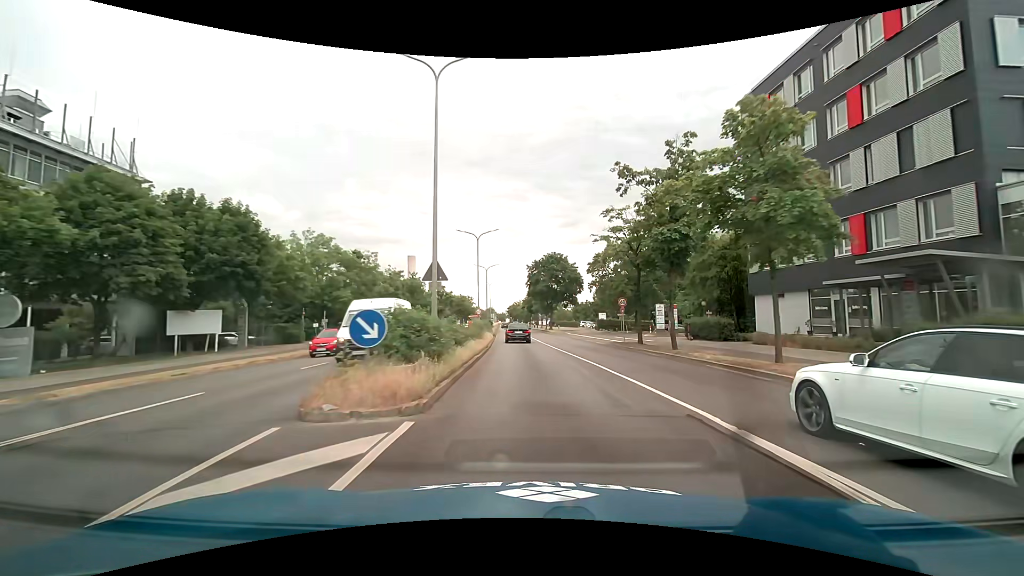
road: primary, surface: asphalt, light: Day
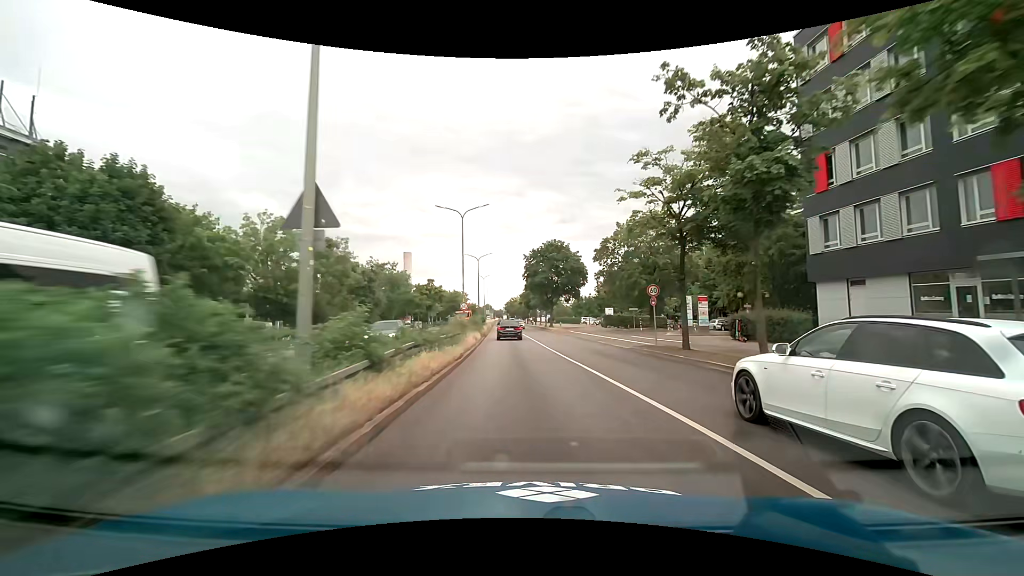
(-0.1, +9.0) m; -1°
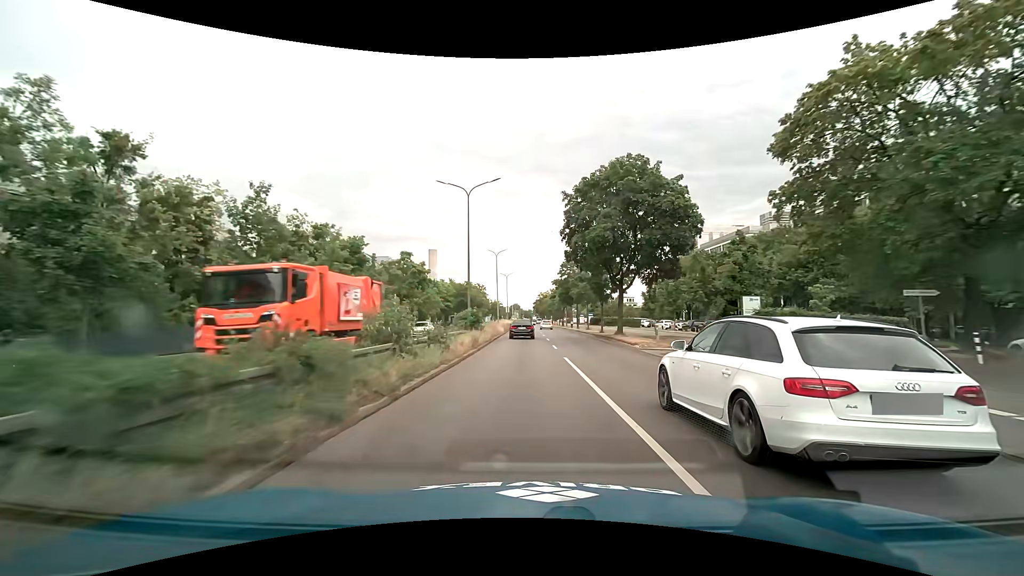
(-0.9, +36.2) m; -3°
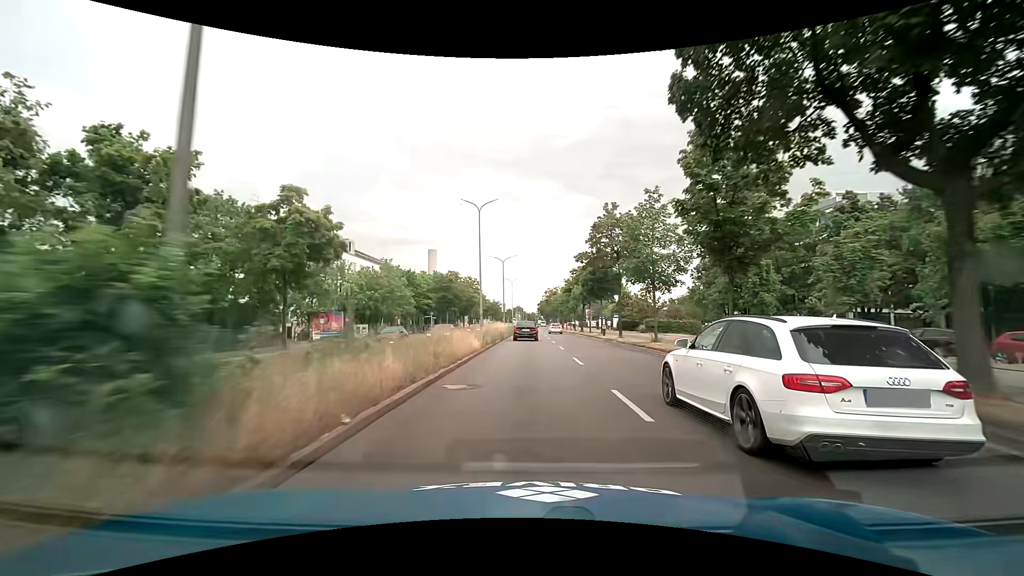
(-0.3, +27.3) m; 0°
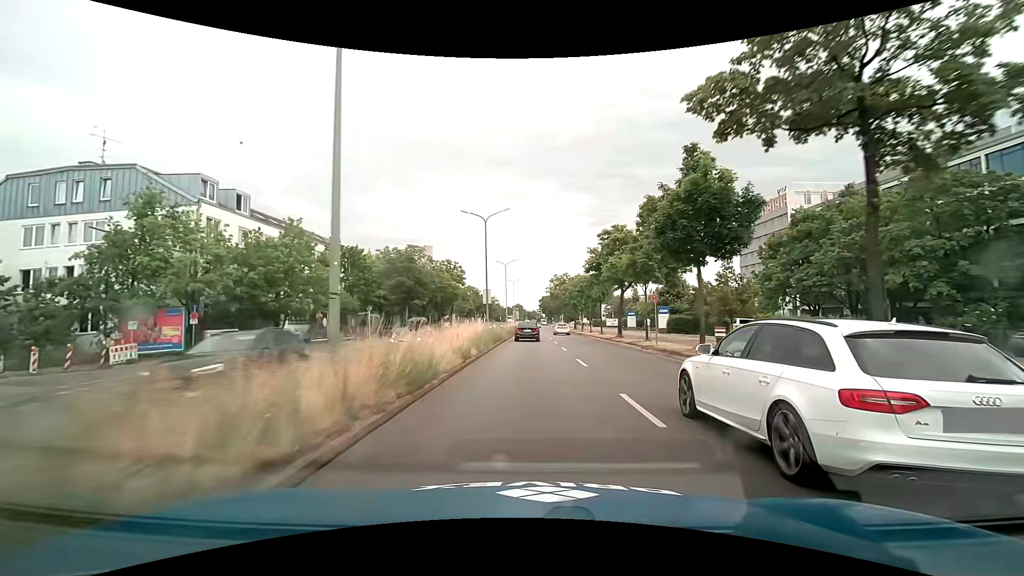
(+0.1, +27.3) m; 0°
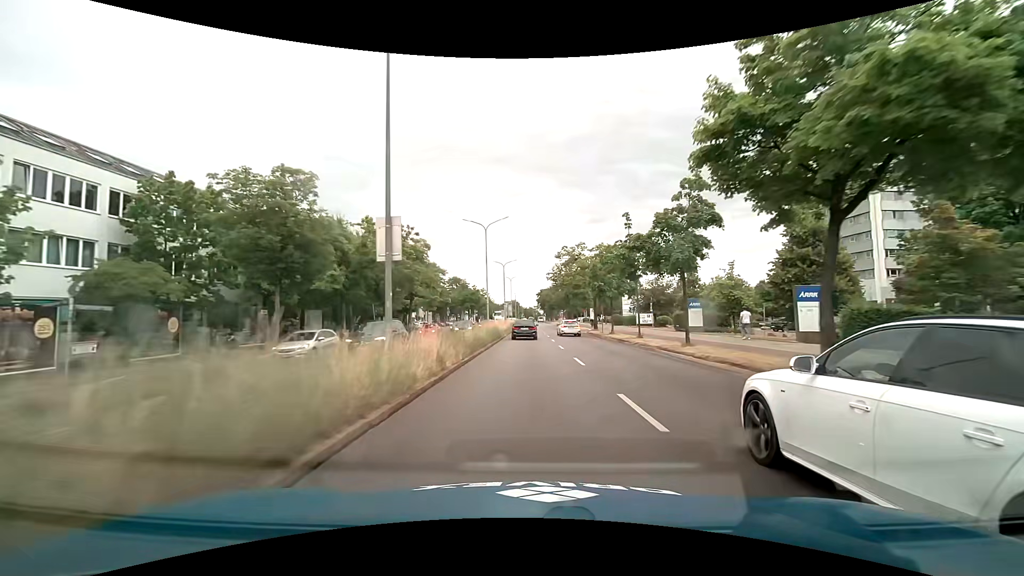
(+0.2, +27.4) m; +1°
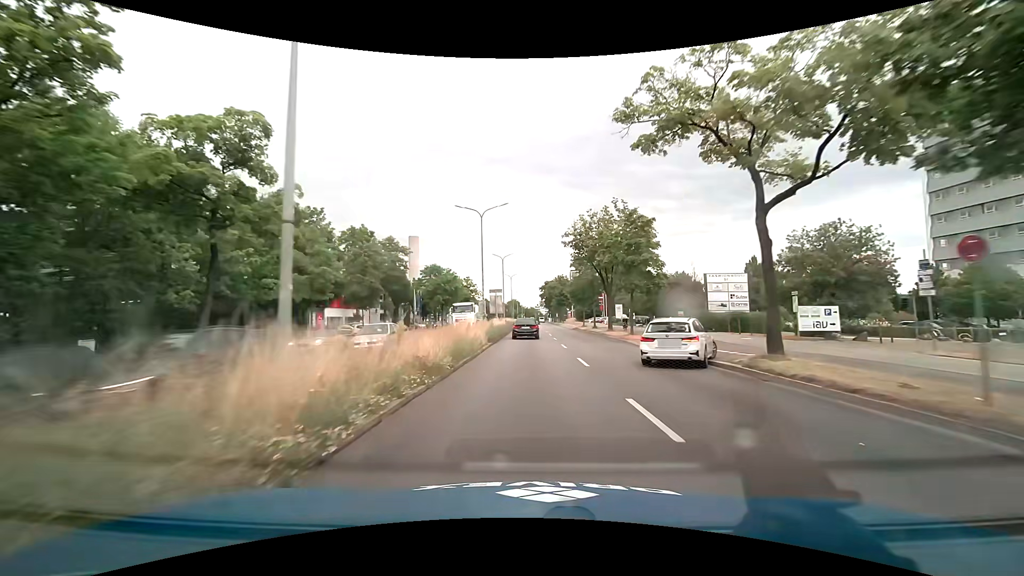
(-0.2, +36.7) m; 0°
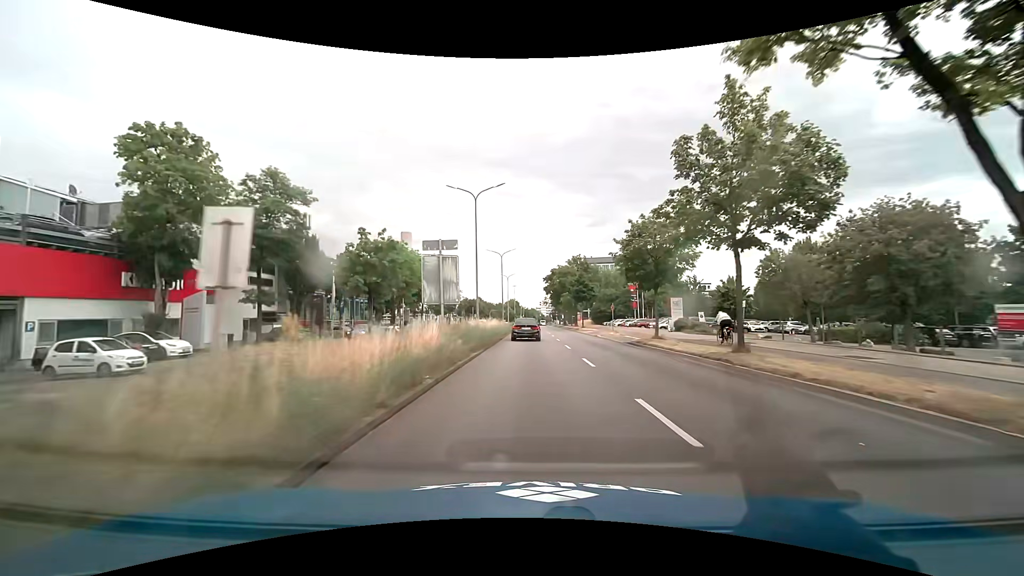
(-0.4, +36.1) m; -1°
(0, +10) (0, +20) (0, +30) (0, +40) (0, +50) (0, +60) (0, +70) (+1, +80) (+1, +90) (+1, +100) m
